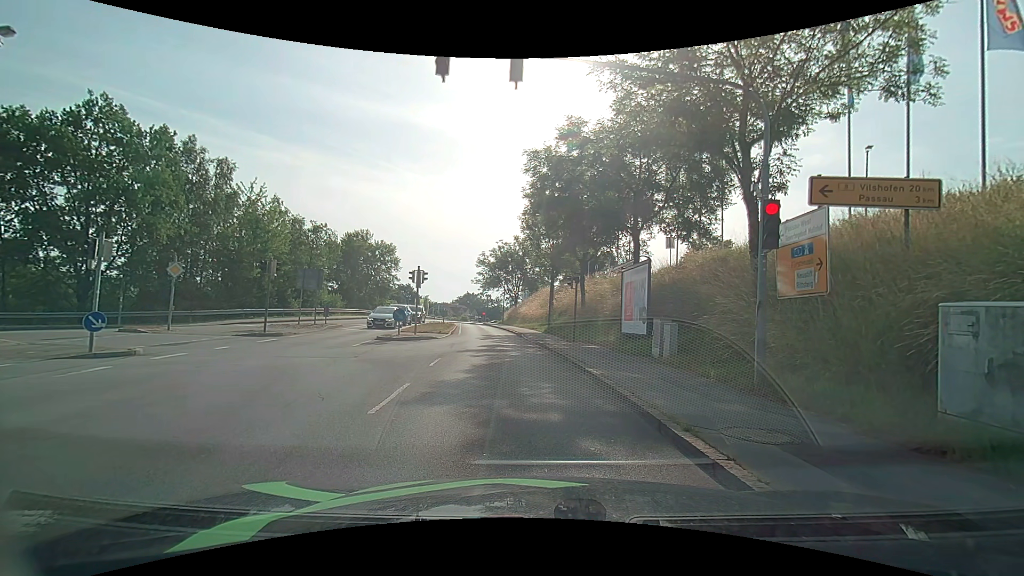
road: tertiary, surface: asphalt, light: Day
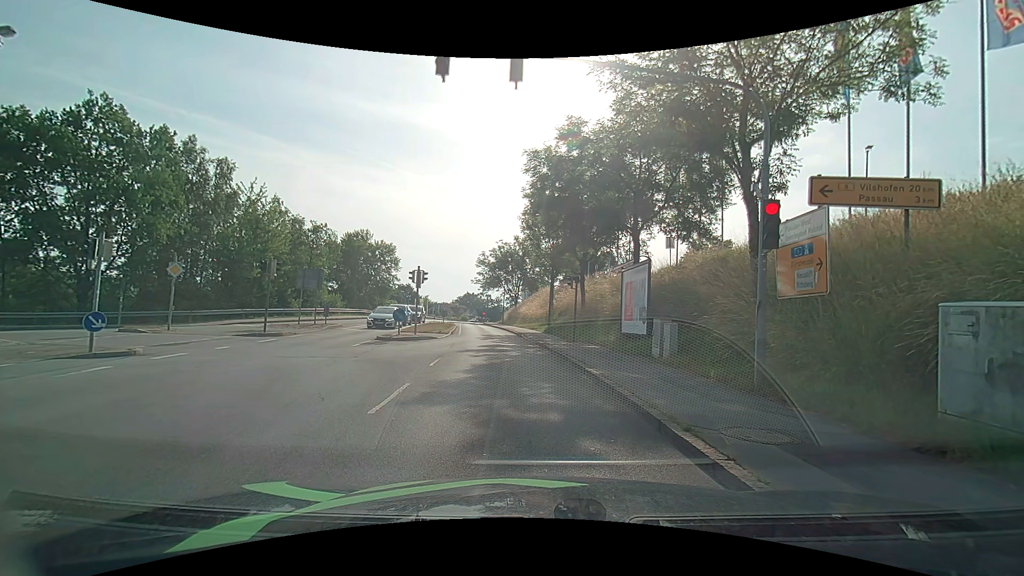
(0.0, 0.0) m; 0°
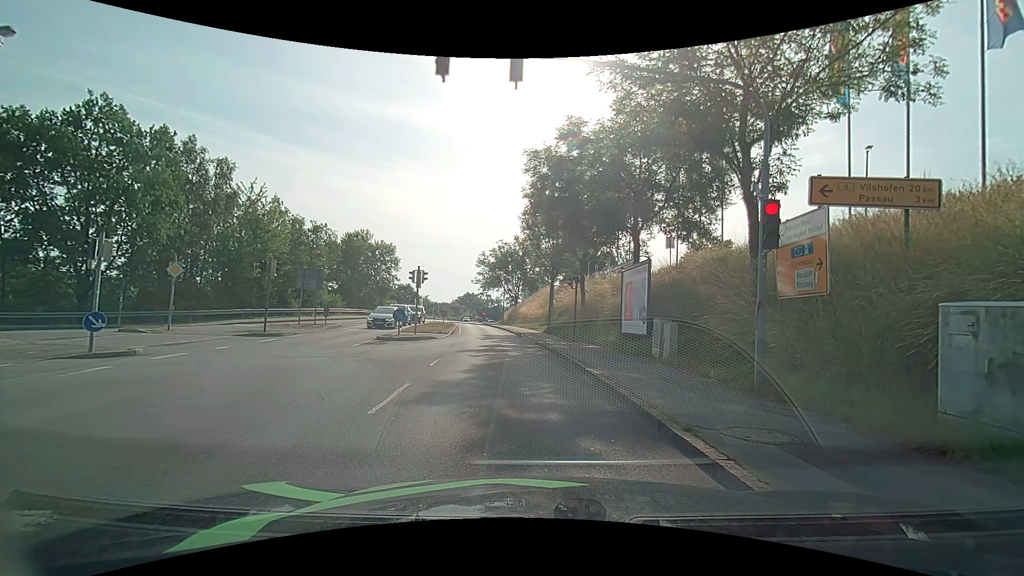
(0.0, 0.0) m; 0°
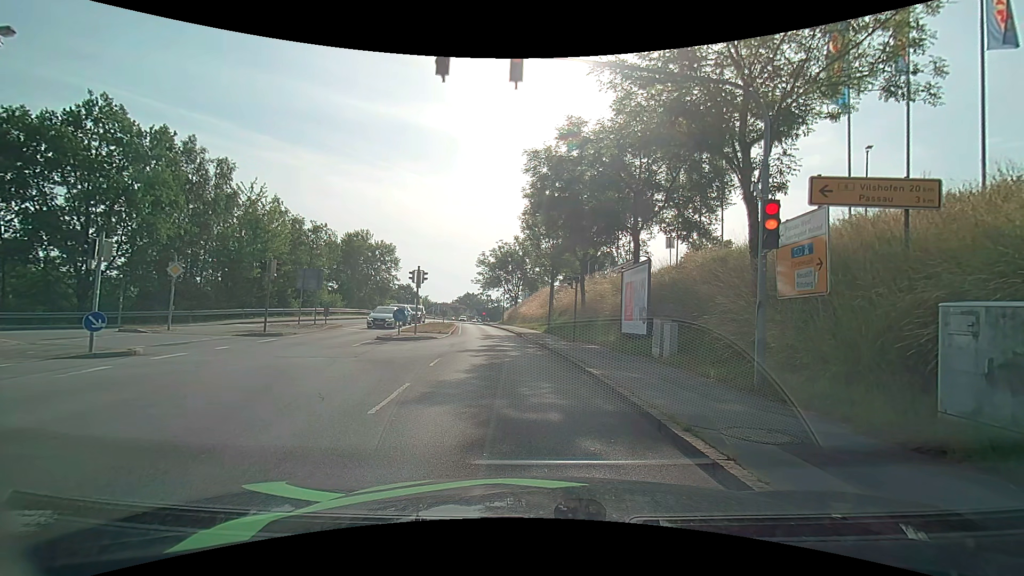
(0.0, 0.0) m; 0°
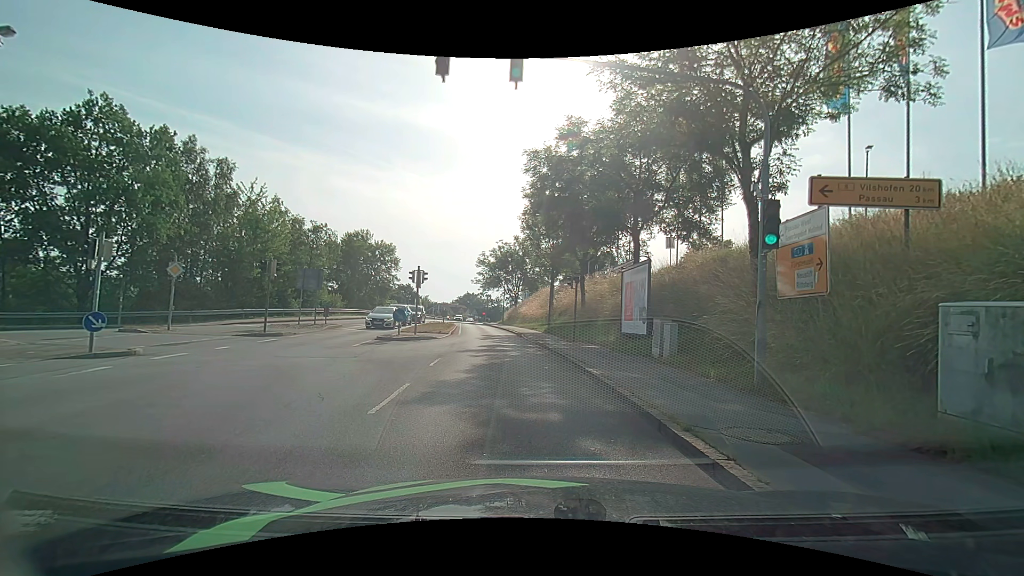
(0.0, 0.0) m; 0°
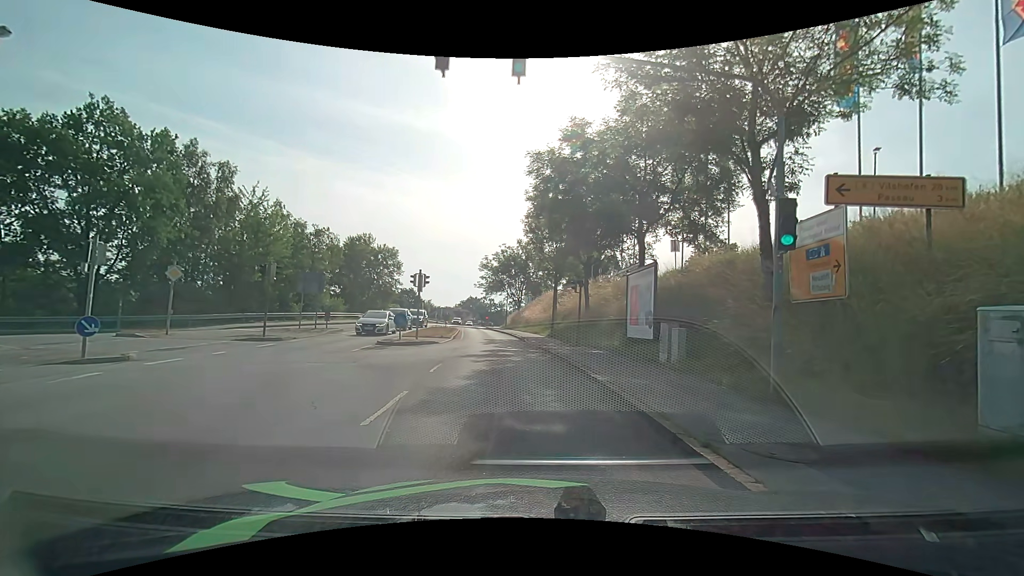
(0.0, +0.5) m; 0°
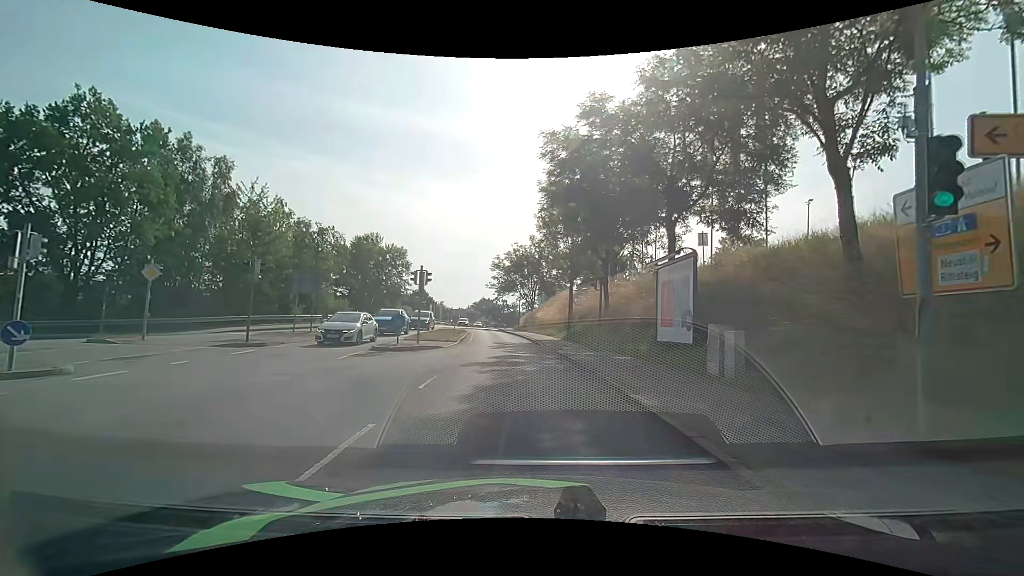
(-0.1, +3.0) m; -4°
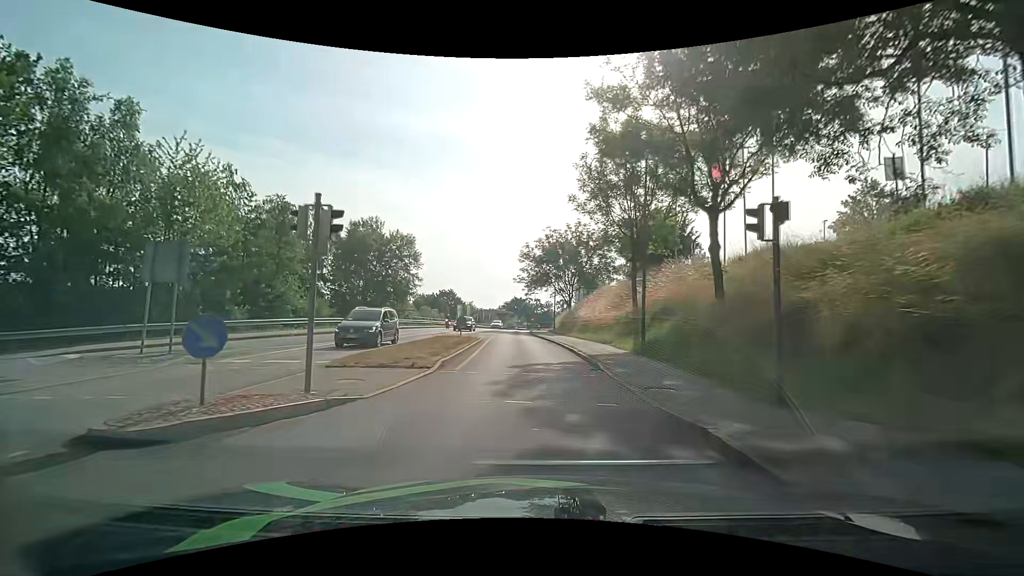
(-0.2, +14.2) m; -2°
(0, +10) (-1, +20) (-1, +30) (-2, +40) (-3, +50) (-3, +60) (-3, +70) (-3, +80) (-3, +90) (-3, +100) m
